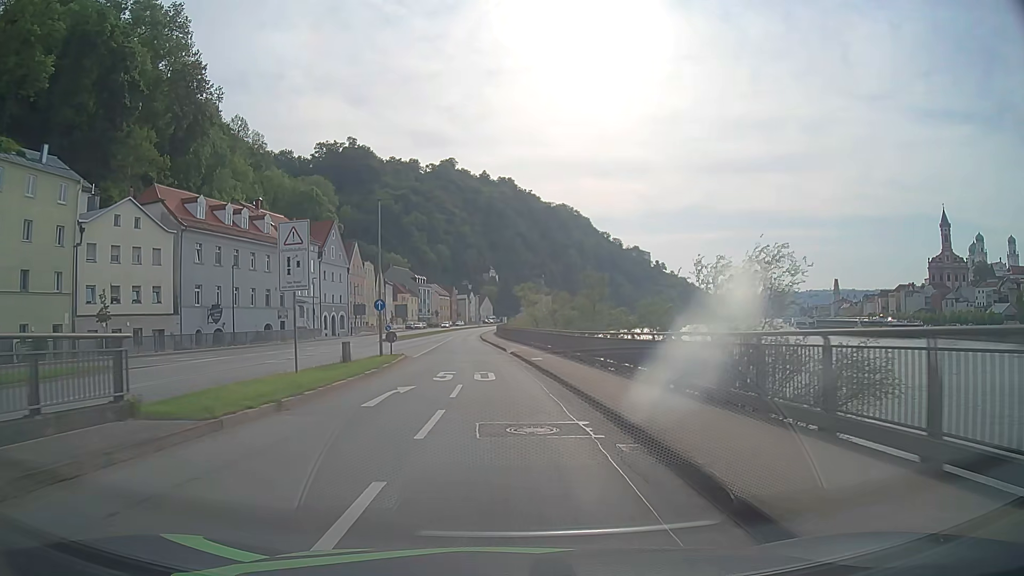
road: primary_link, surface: asphalt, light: Day
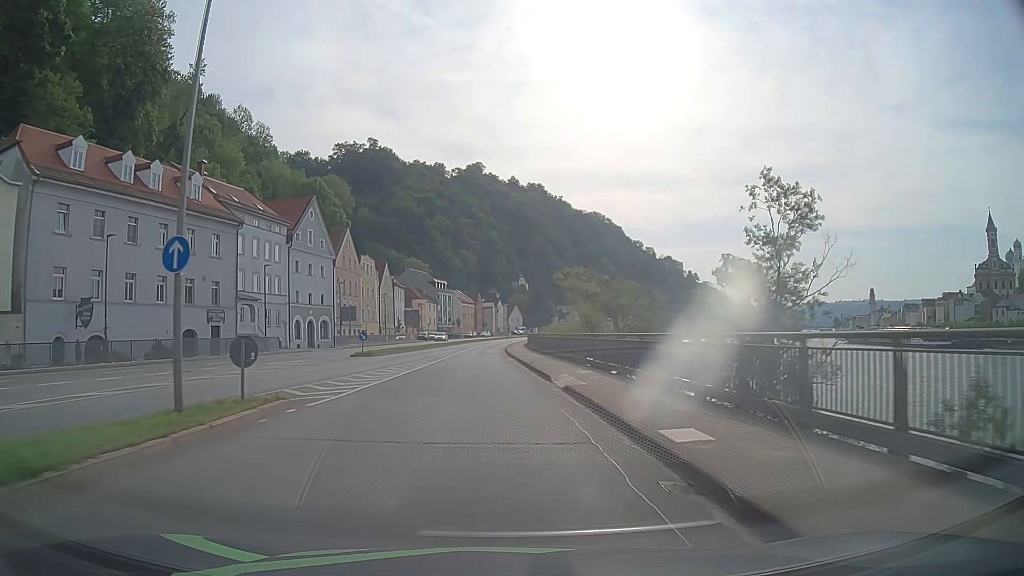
(-0.4, +22.7) m; -3°
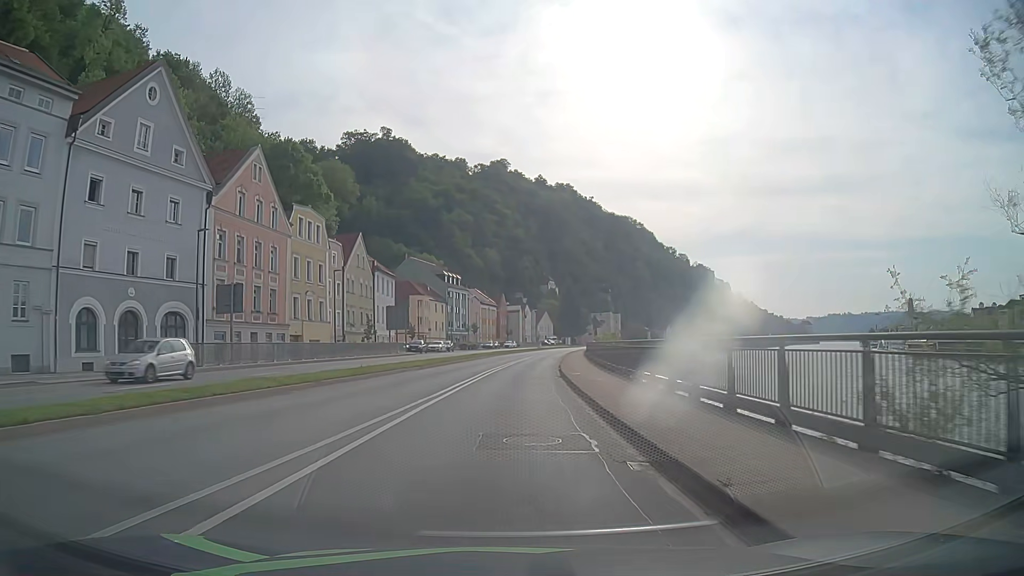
(-1.2, +38.9) m; -2°
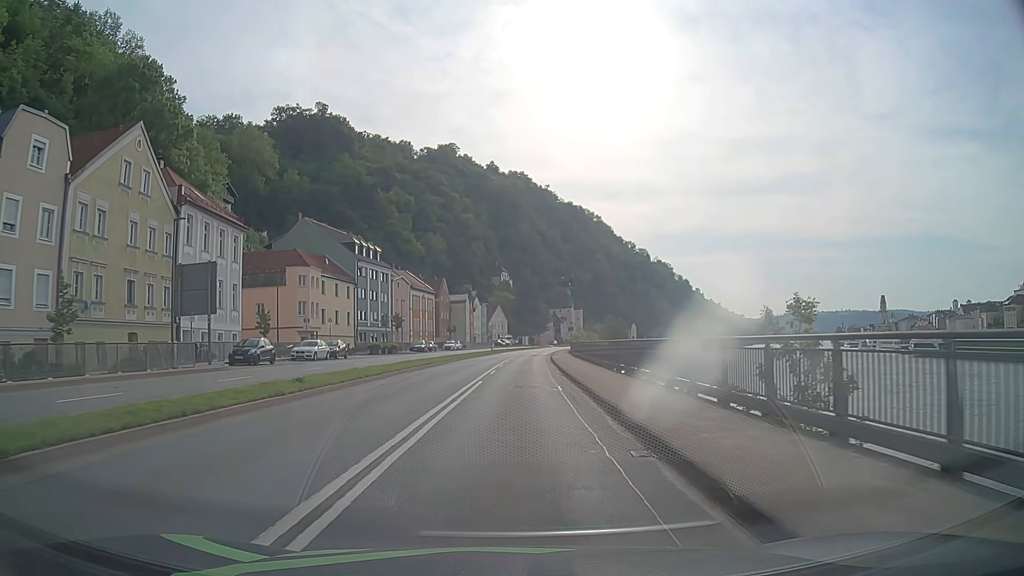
(+1.3, +39.4) m; +4°
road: primary
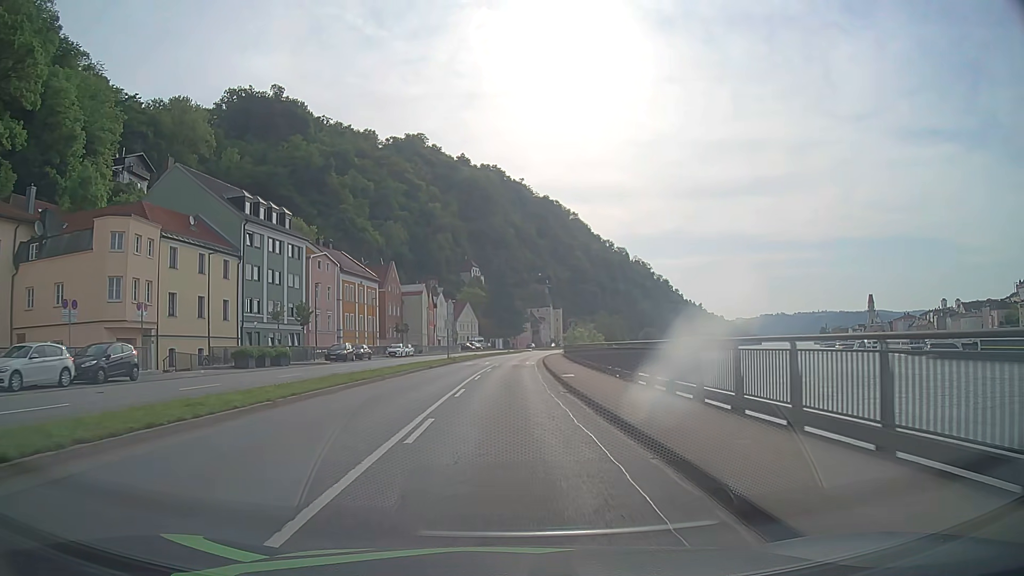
(+0.5, +28.9) m; +2°
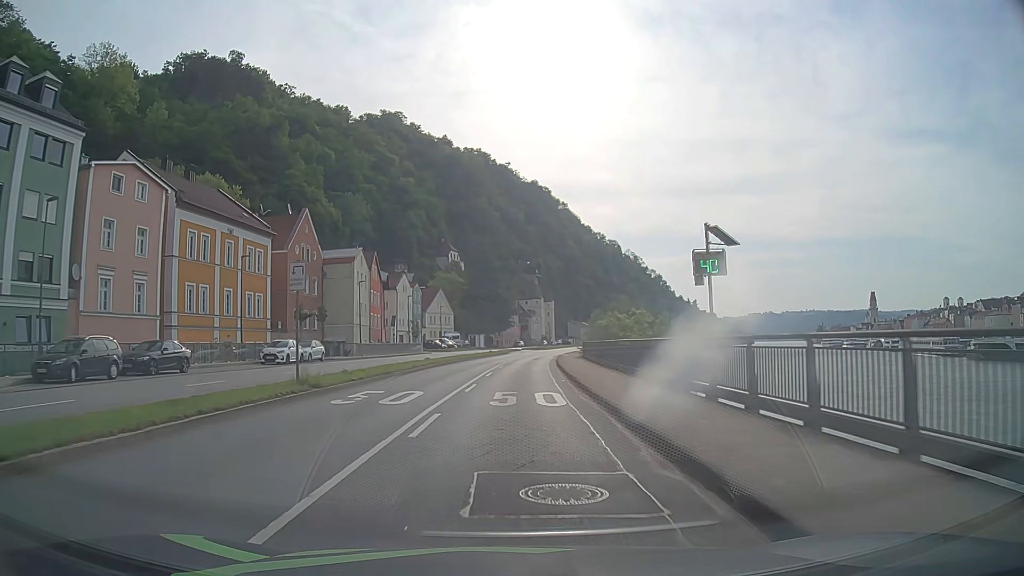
(+0.4, +35.8) m; +1°
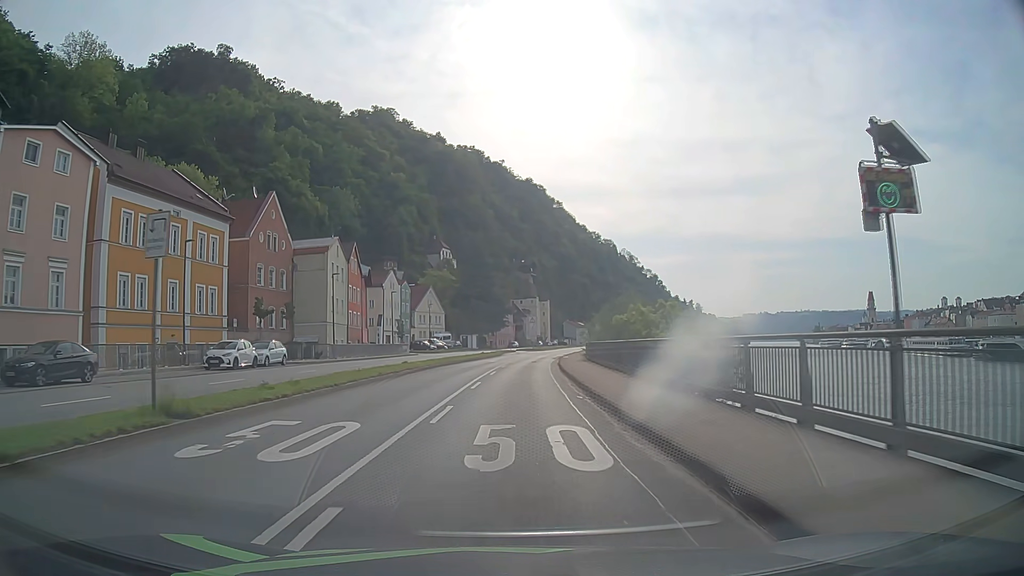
(0.0, +7.3) m; +1°
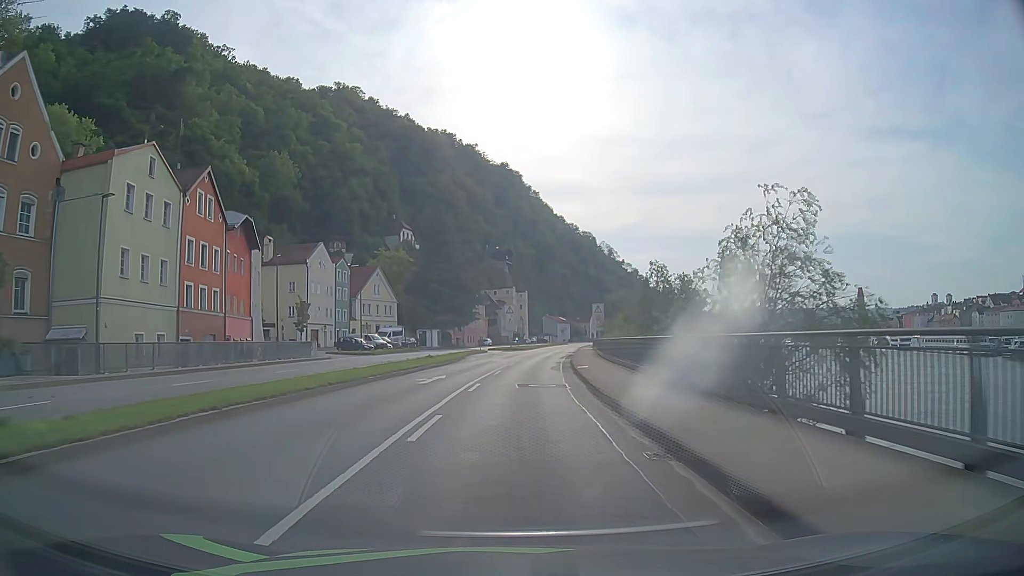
(+0.6, +29.2) m; +3°
